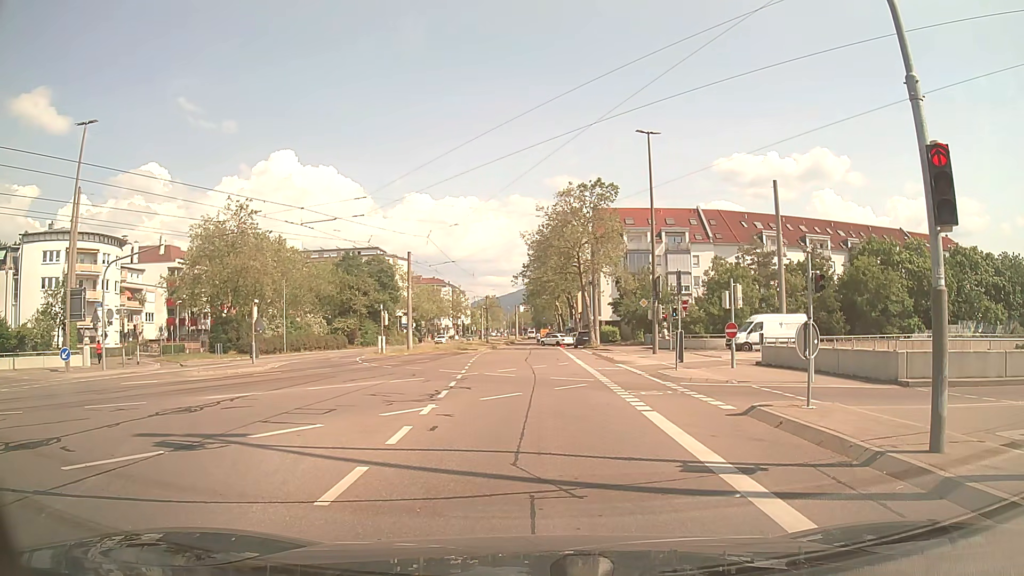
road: tertiary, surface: asphalt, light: Day
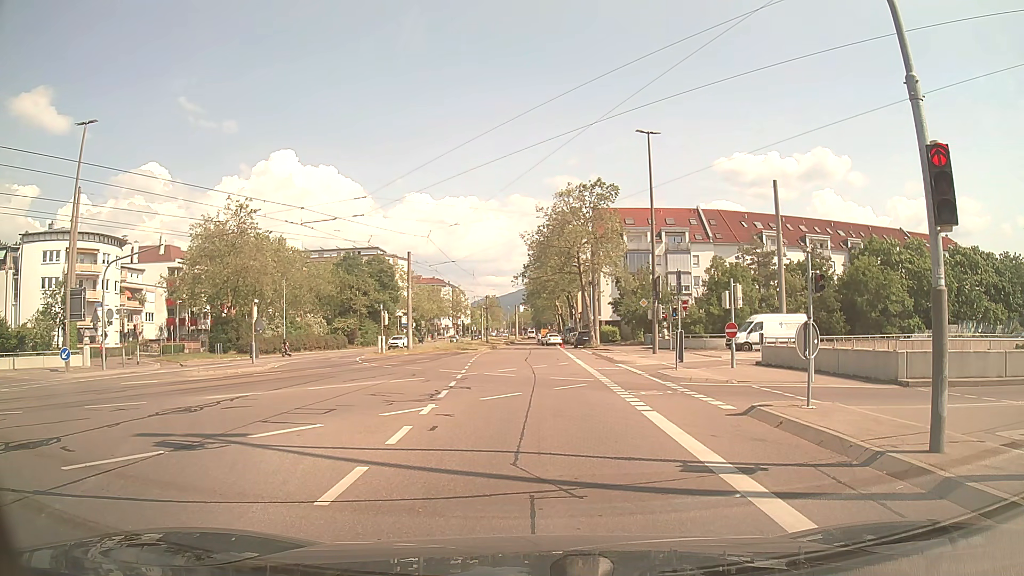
(0.0, 0.0) m; 0°
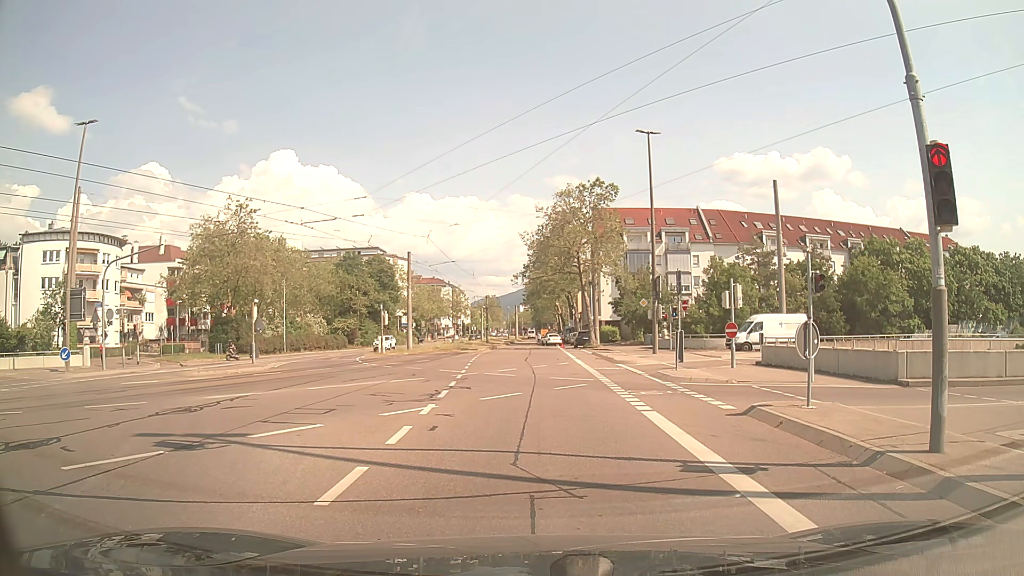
(0.0, 0.0) m; 0°
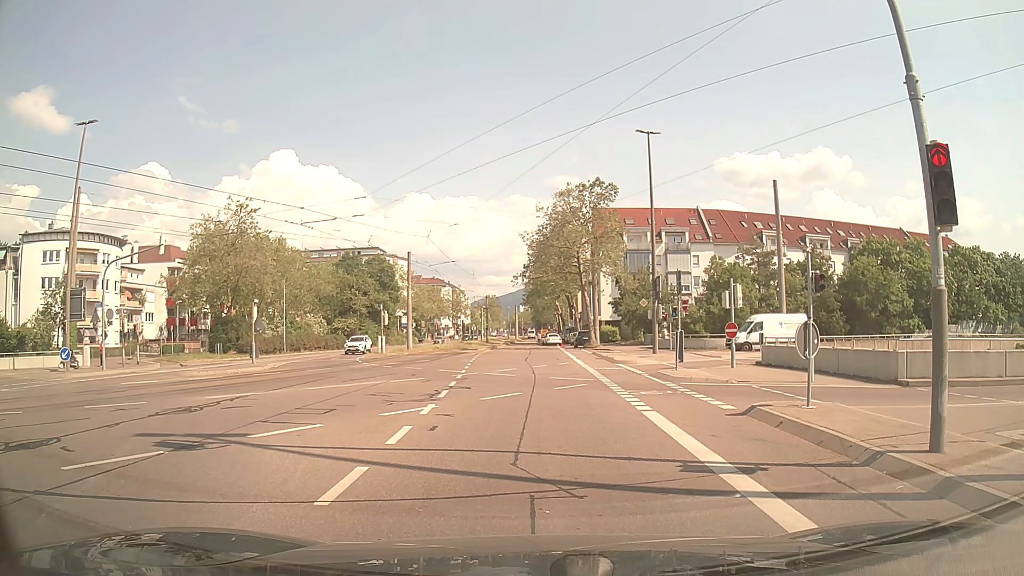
(0.0, 0.0) m; 0°
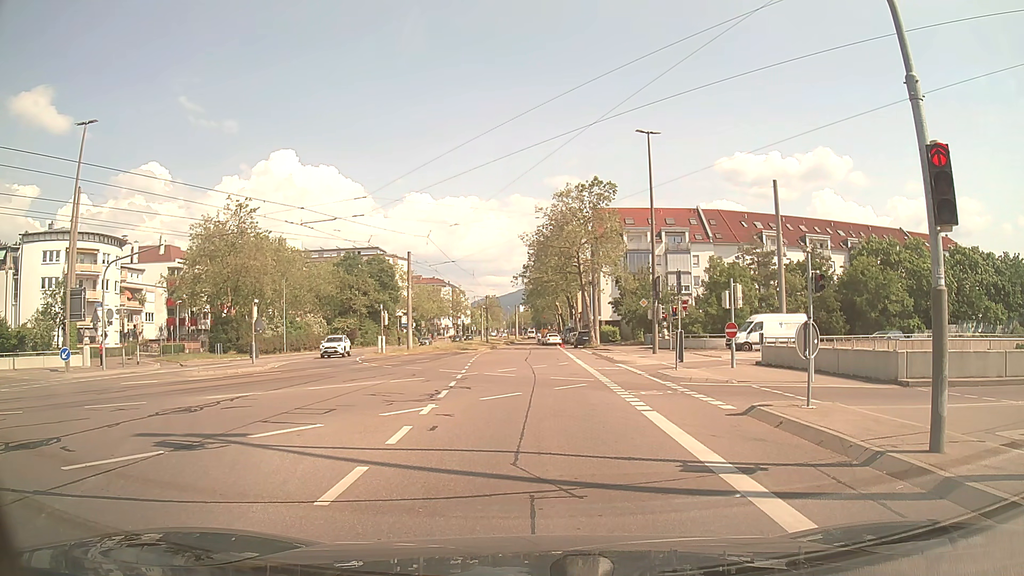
(0.0, 0.0) m; 0°
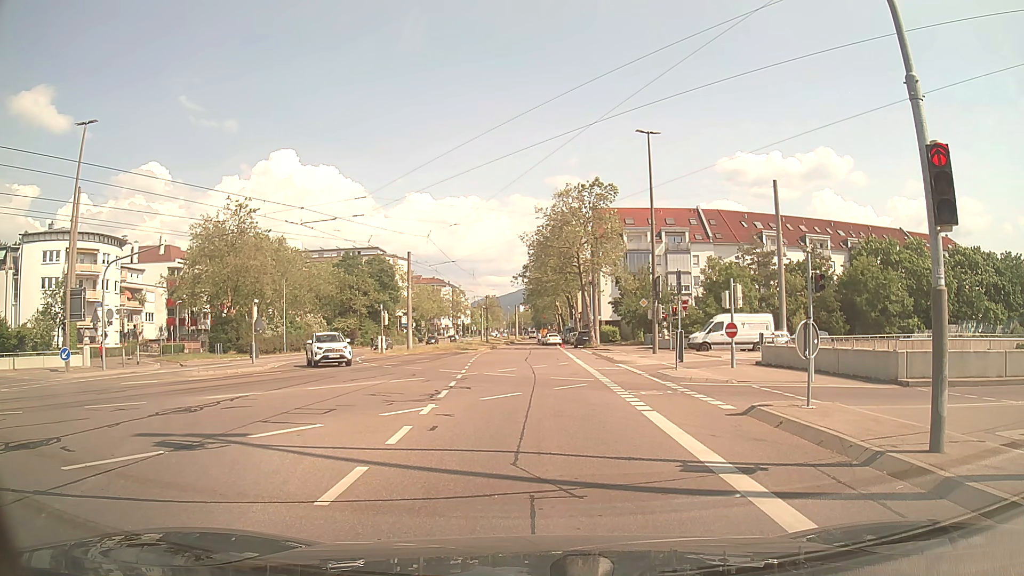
(0.0, 0.0) m; 0°
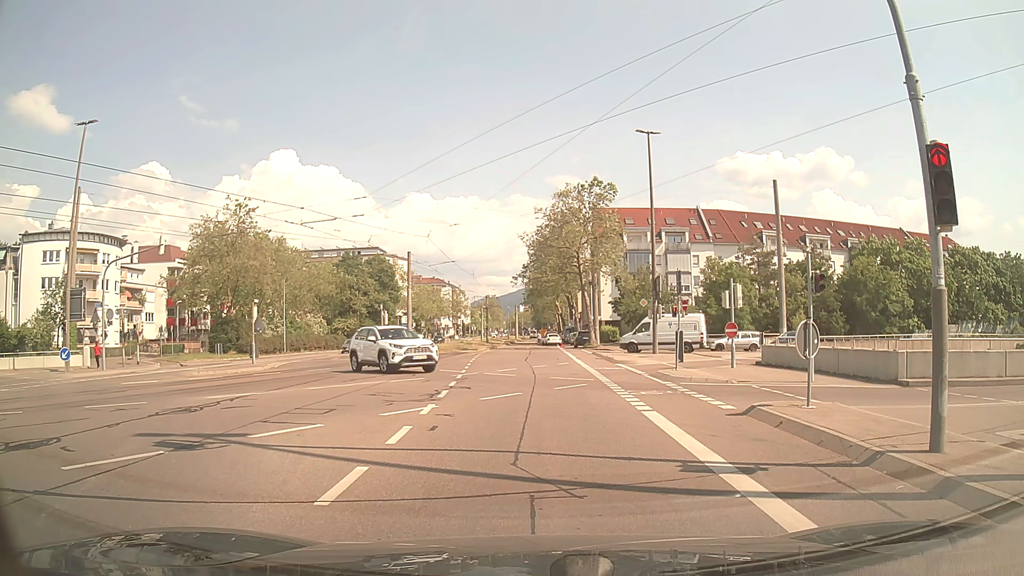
(0.0, 0.0) m; 0°
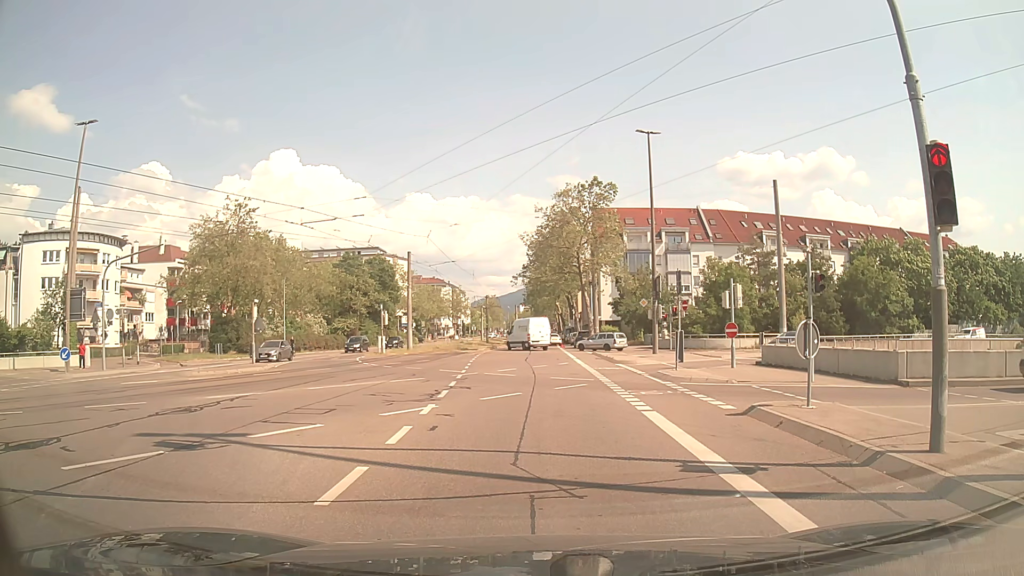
(0.0, 0.0) m; 0°
